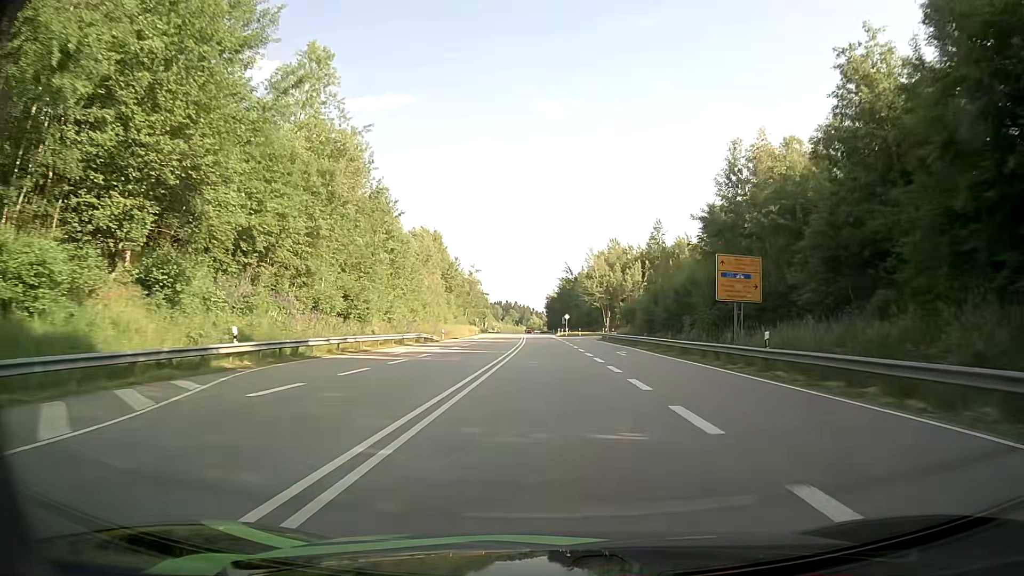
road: primary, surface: asphalt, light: Day
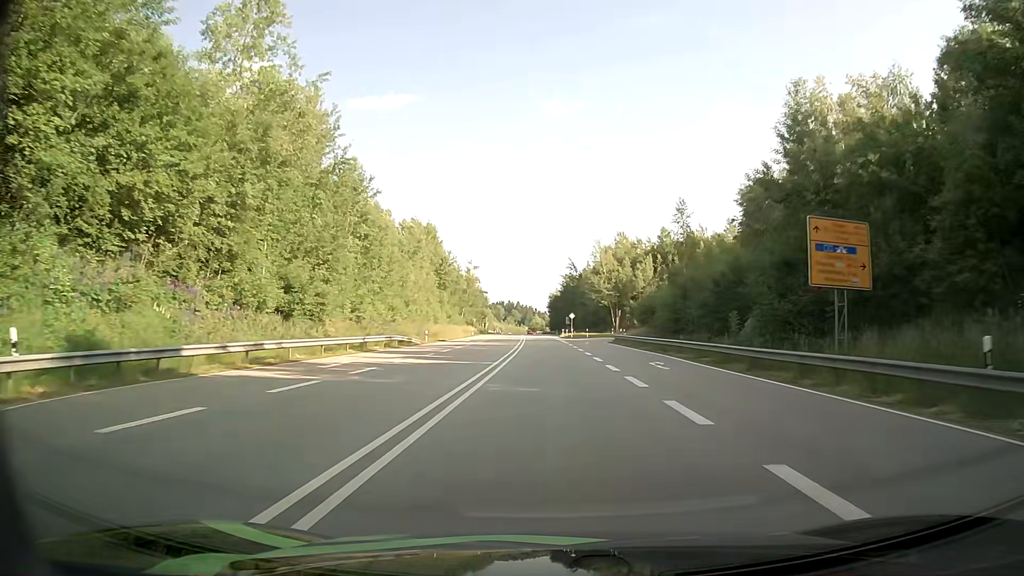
(0.0, +11.0) m; 0°
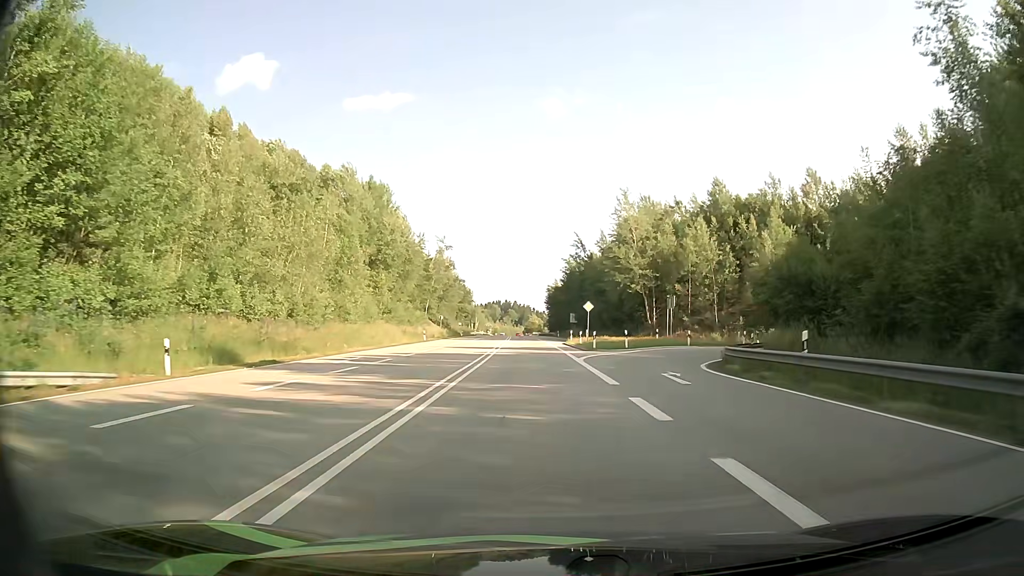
(+0.1, +41.3) m; 0°
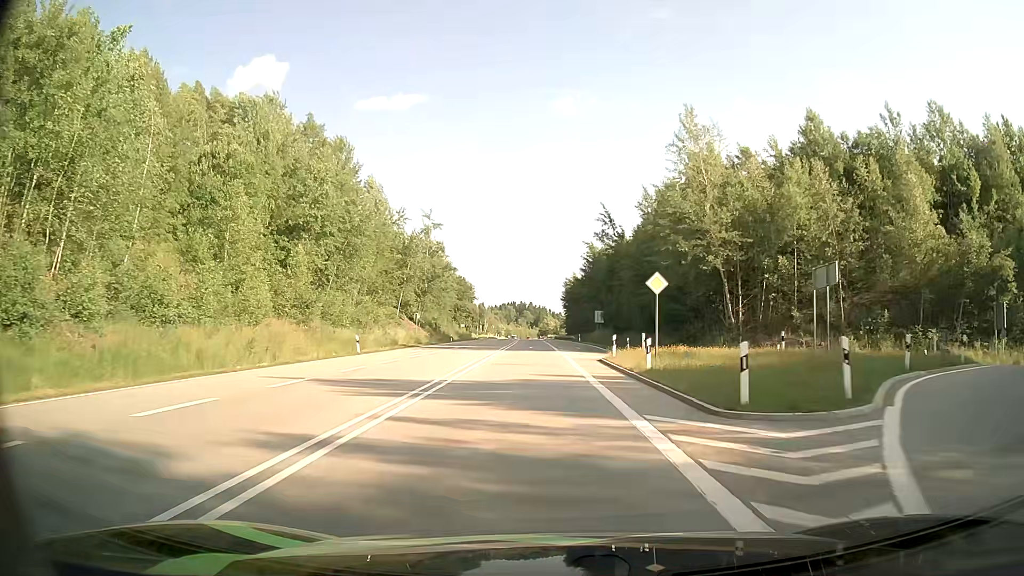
(-0.1, +28.4) m; -1°
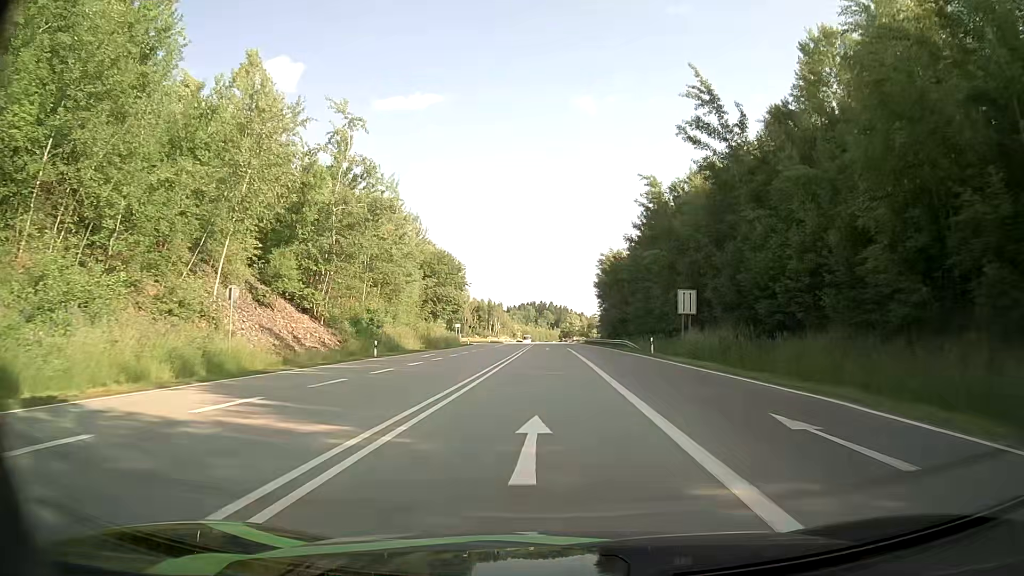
(-0.9, +47.2) m; -2°
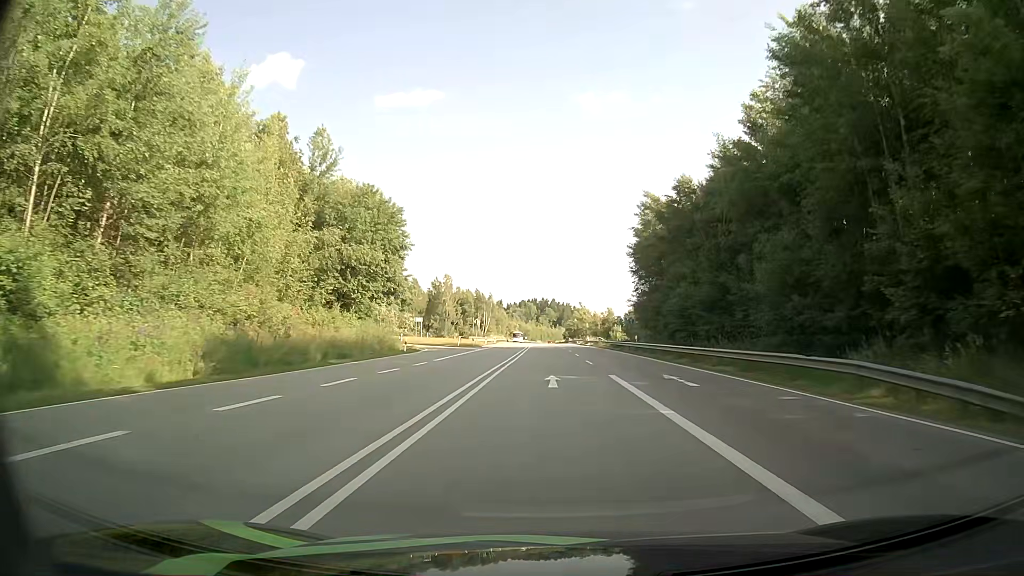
(0.0, +42.1) m; 0°
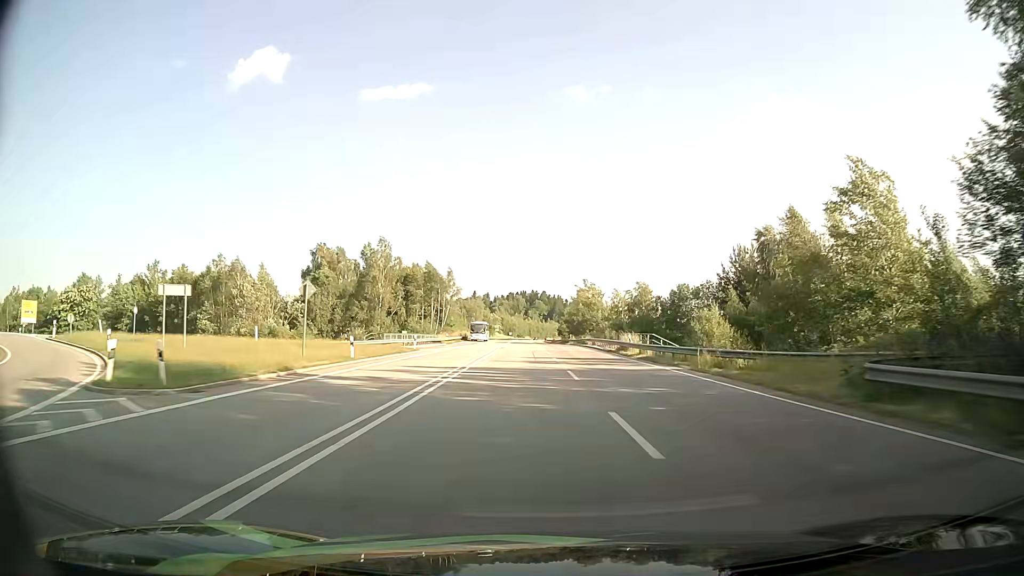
(+0.4, +59.4) m; +1°
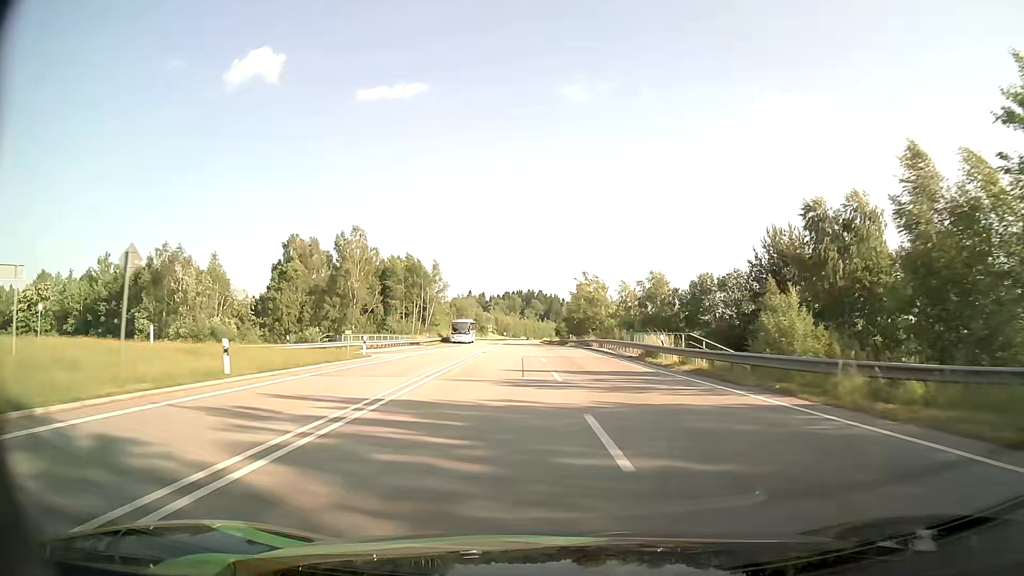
(0.0, +12.8) m; 0°
(0, +10) (0, +20) (0, +30) (0, +40) (0, +50) (0, +60) (0, +70) (-1, +80) (-1, +90) (-1, +100) m
